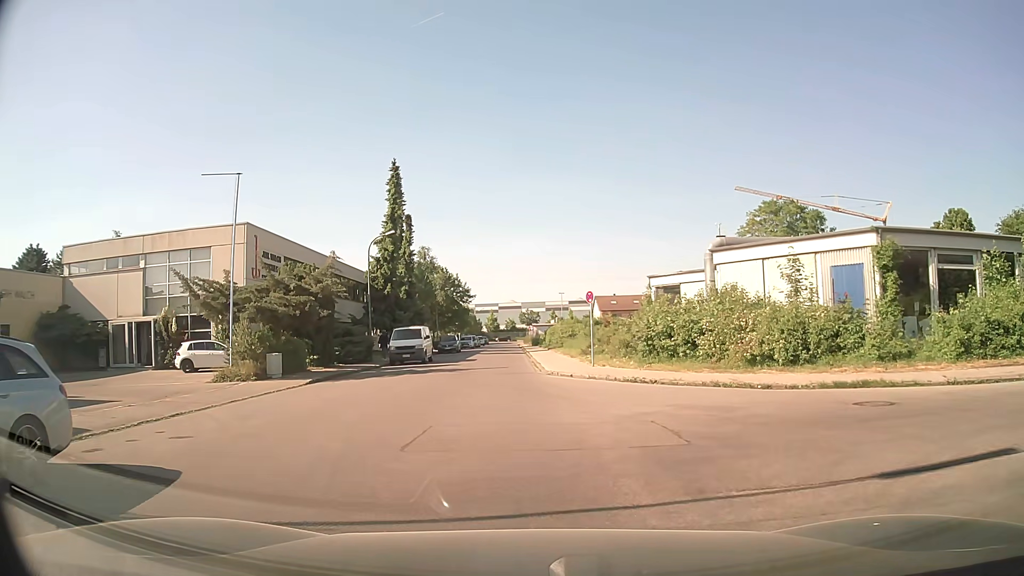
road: residential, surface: asphalt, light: Day
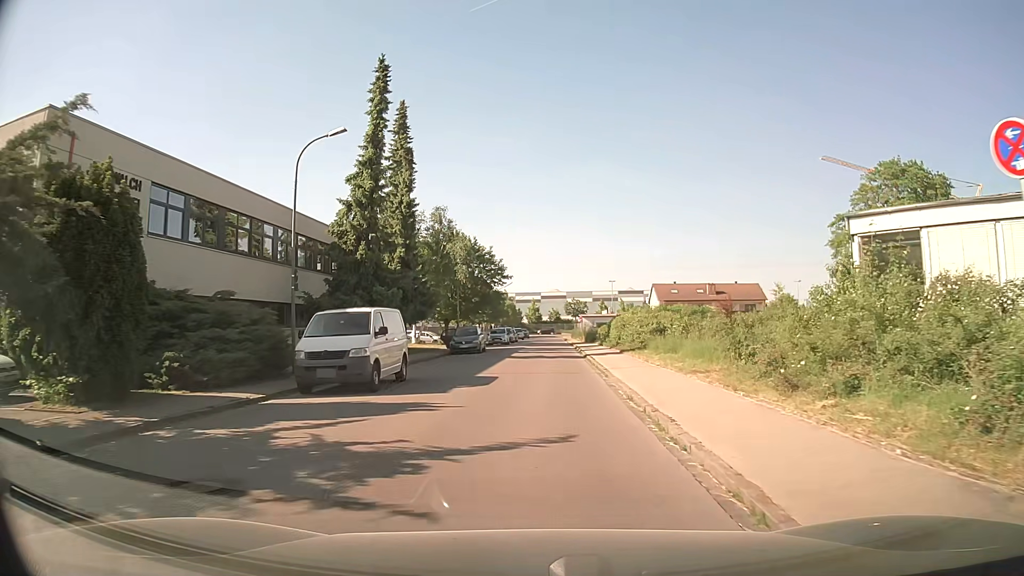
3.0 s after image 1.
(-1.3, +20.2) m; -4°
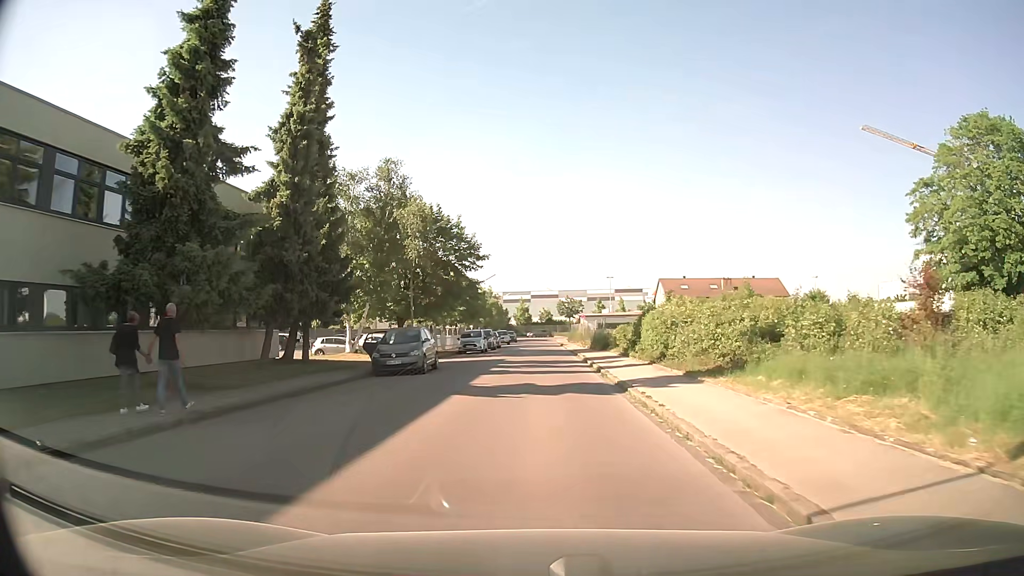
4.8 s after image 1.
(+0.2, +16.8) m; +1°
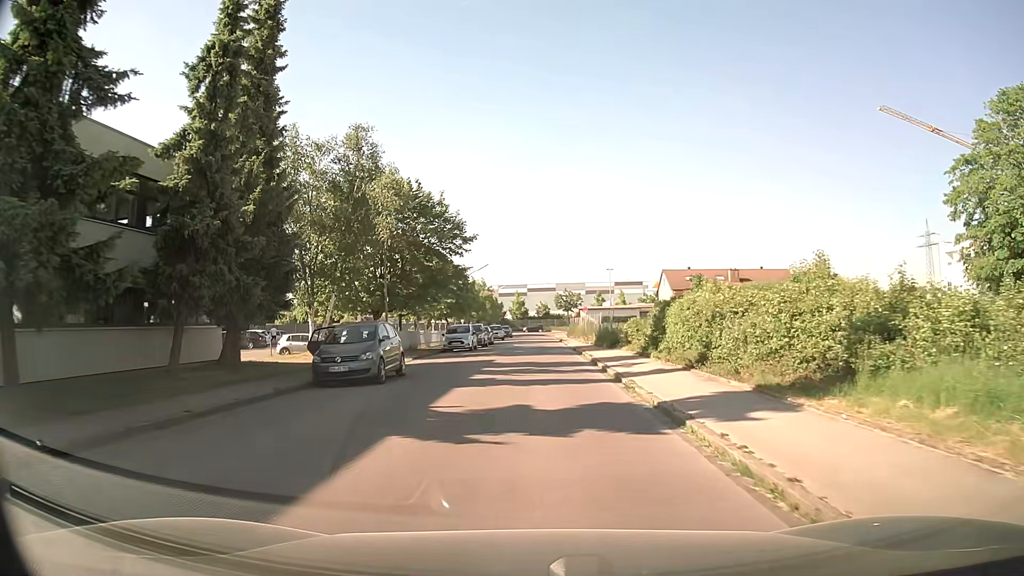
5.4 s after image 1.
(0.0, +5.9) m; 0°
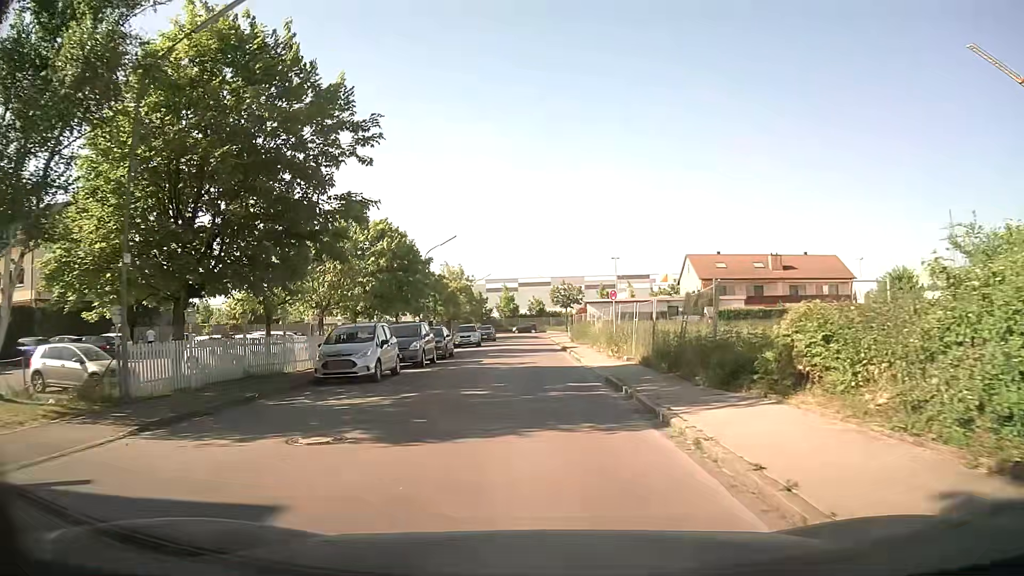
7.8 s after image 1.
(+0.3, +21.1) m; 0°
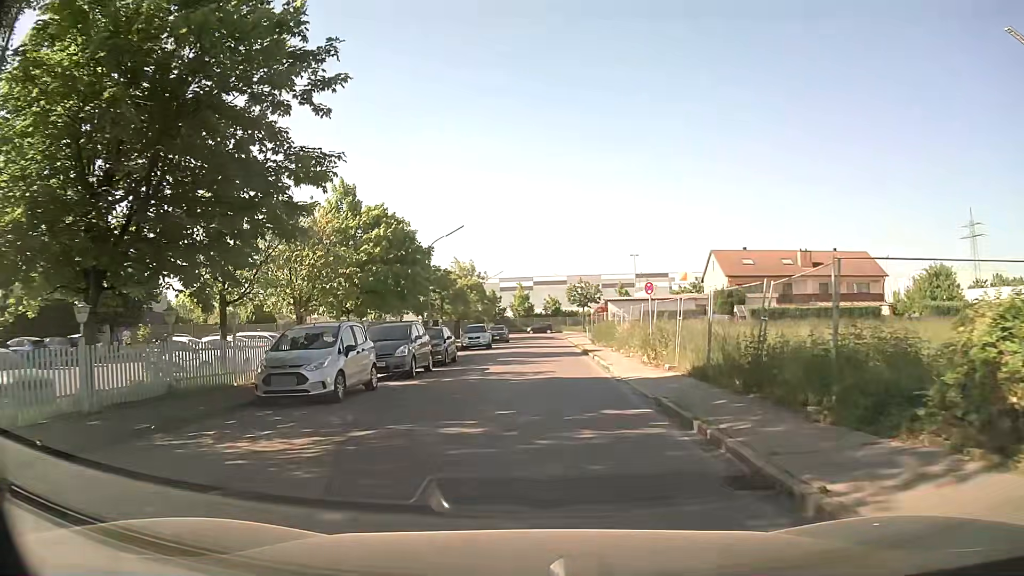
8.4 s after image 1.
(0.0, +4.7) m; -1°
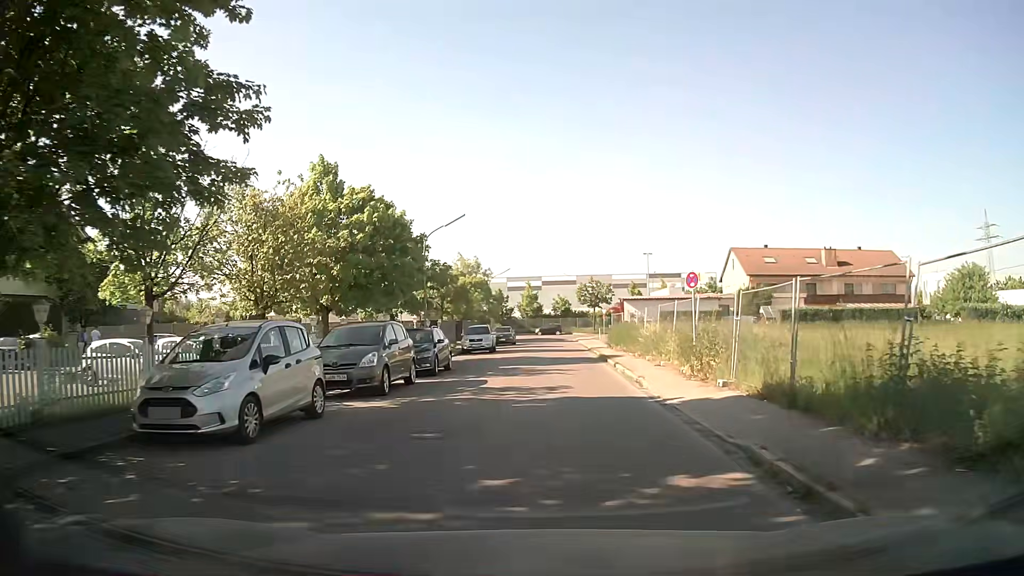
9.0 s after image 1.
(0.0, +4.5) m; +1°
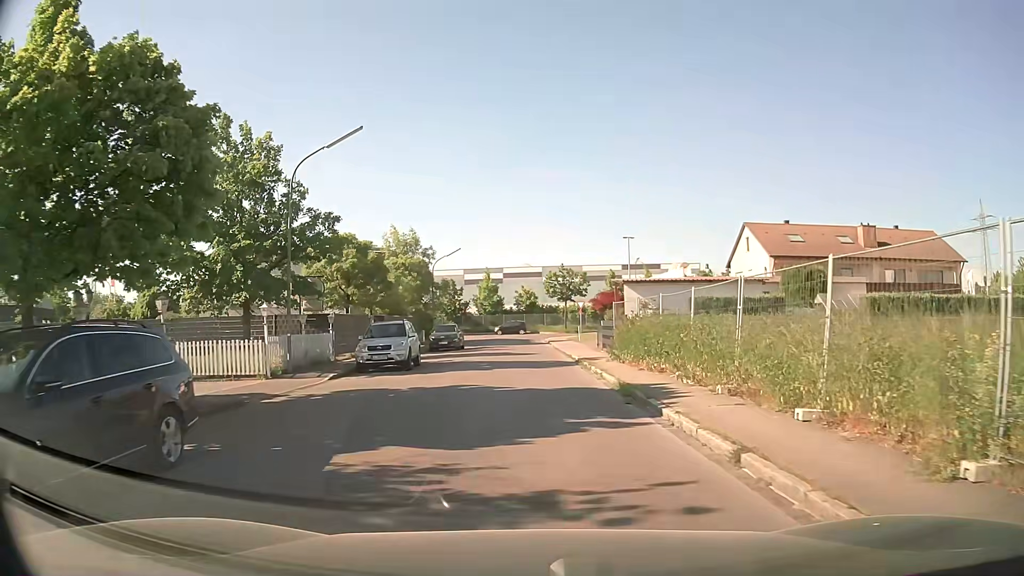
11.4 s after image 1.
(0.0, +16.5) m; +2°
(0, +10) (0, +20) (0, +30) (0, +40) (-1, +50) (-1, +60) (+2, +69) (+11, +73) (+21, +73) (+31, +73) m
